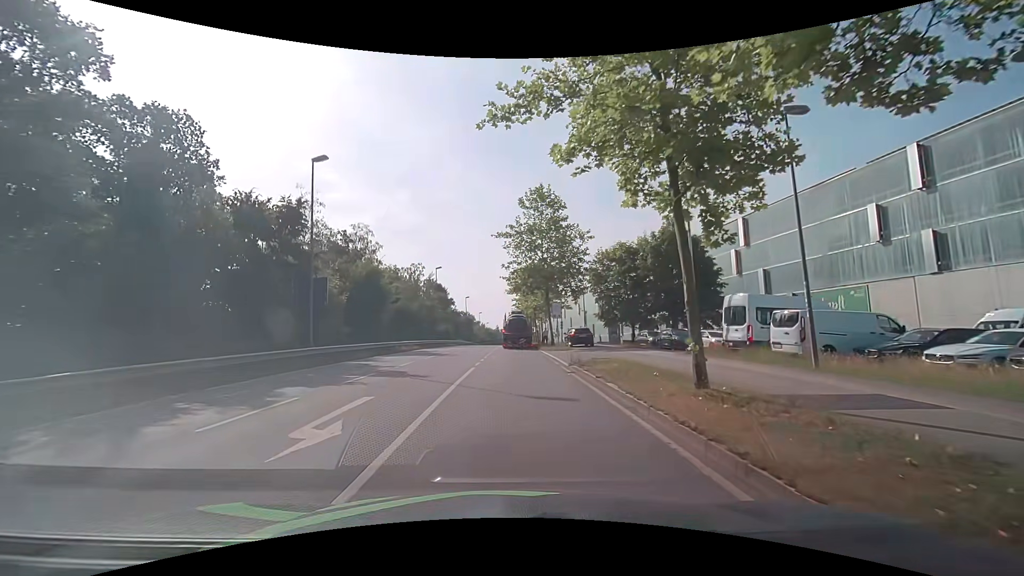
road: secondary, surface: asphalt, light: Day
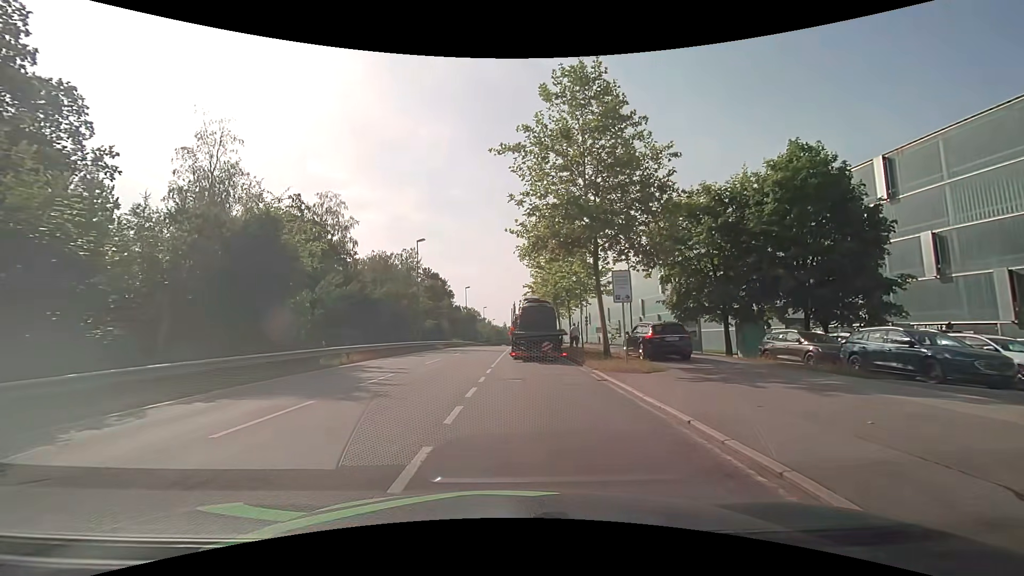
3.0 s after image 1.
(+0.1, +18.6) m; 0°
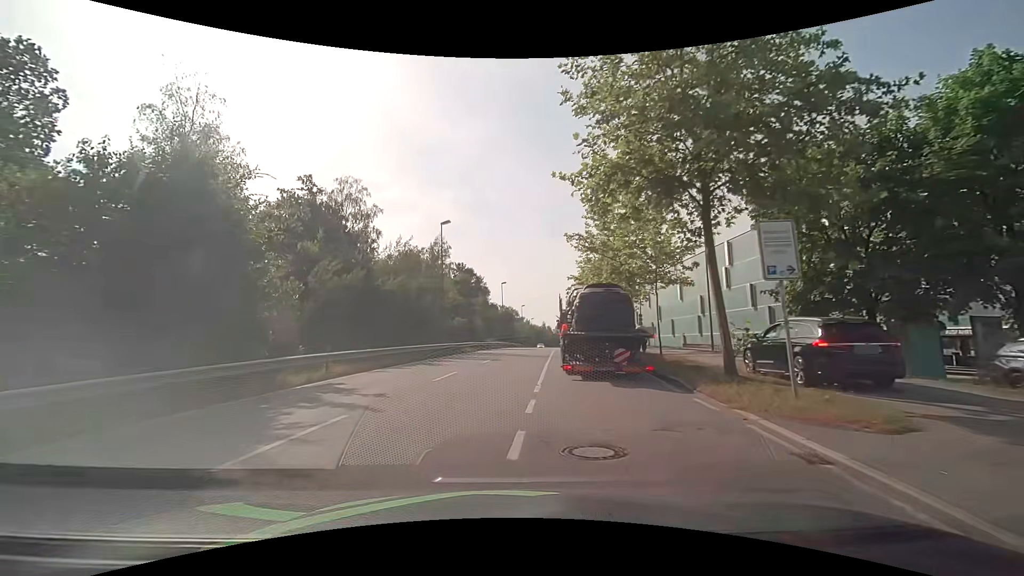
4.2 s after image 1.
(-0.2, +8.1) m; -4°
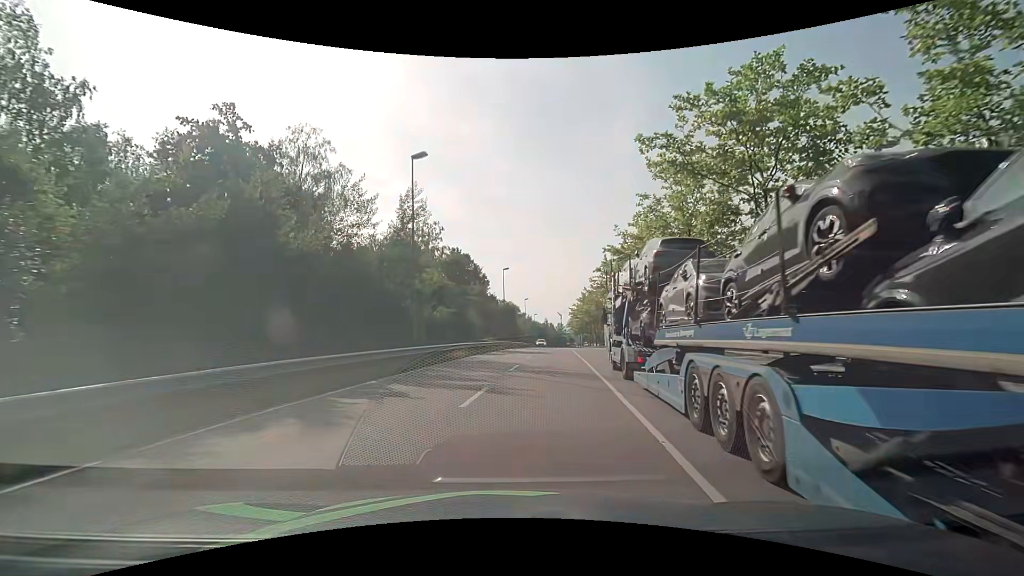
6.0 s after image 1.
(-0.5, +14.4) m; 0°
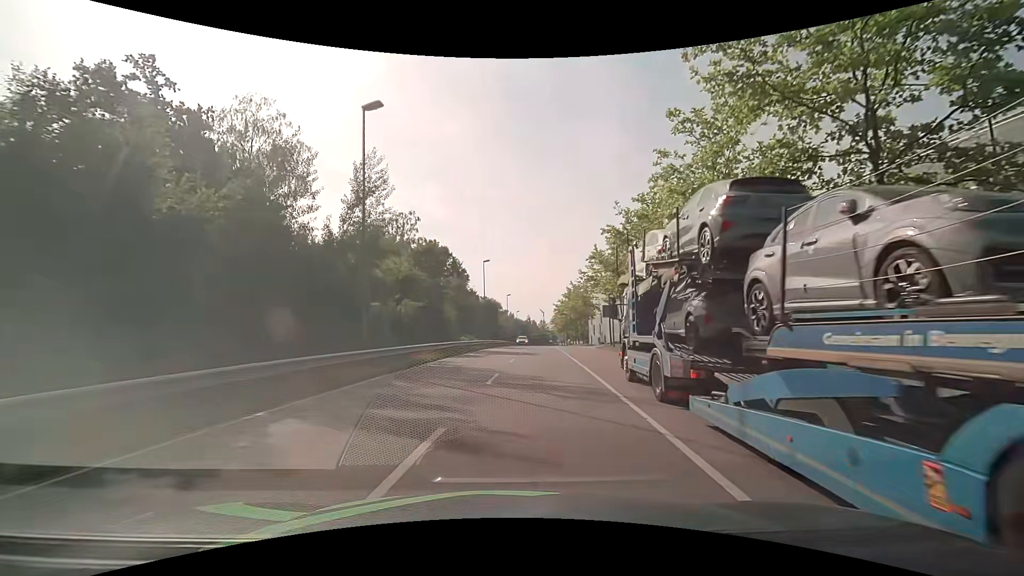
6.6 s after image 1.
(+0.1, +5.2) m; +2°
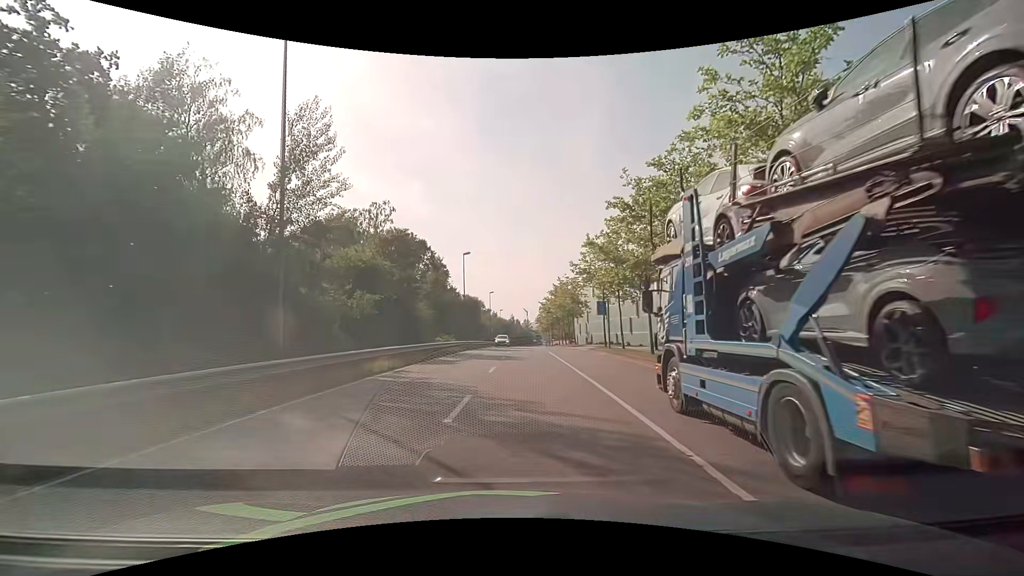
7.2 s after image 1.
(+0.1, +5.3) m; +2°
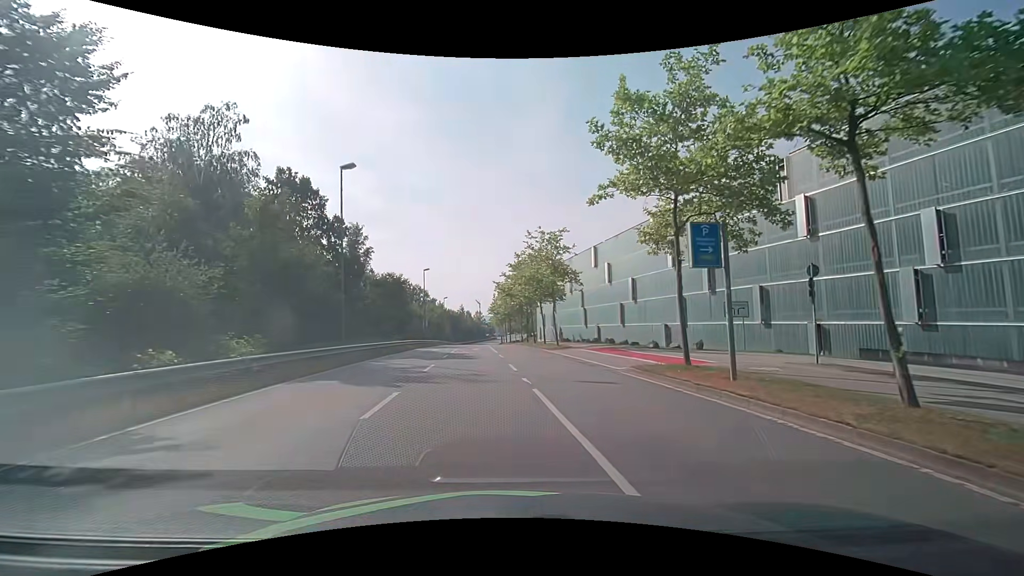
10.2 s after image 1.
(+1.0, +26.7) m; +5°
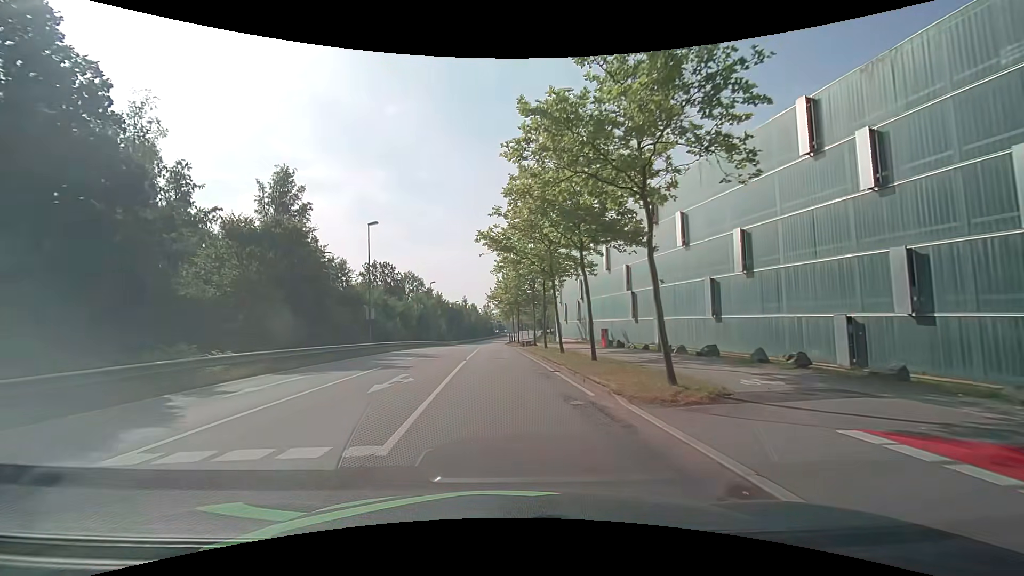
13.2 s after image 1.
(+1.0, +27.5) m; -1°
(0, +10) (-1, +20) (-1, +30) (-1, +40) (-2, +50) (-2, +60) (-2, +70) (-3, +80) (-3, +90) (-3, +100) m
